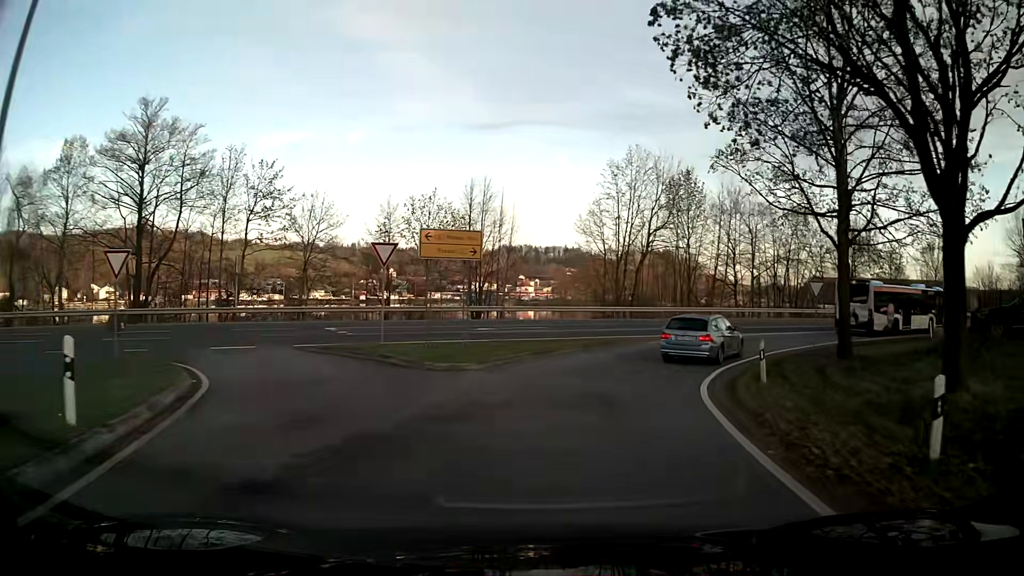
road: unclassified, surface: asphalt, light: Day
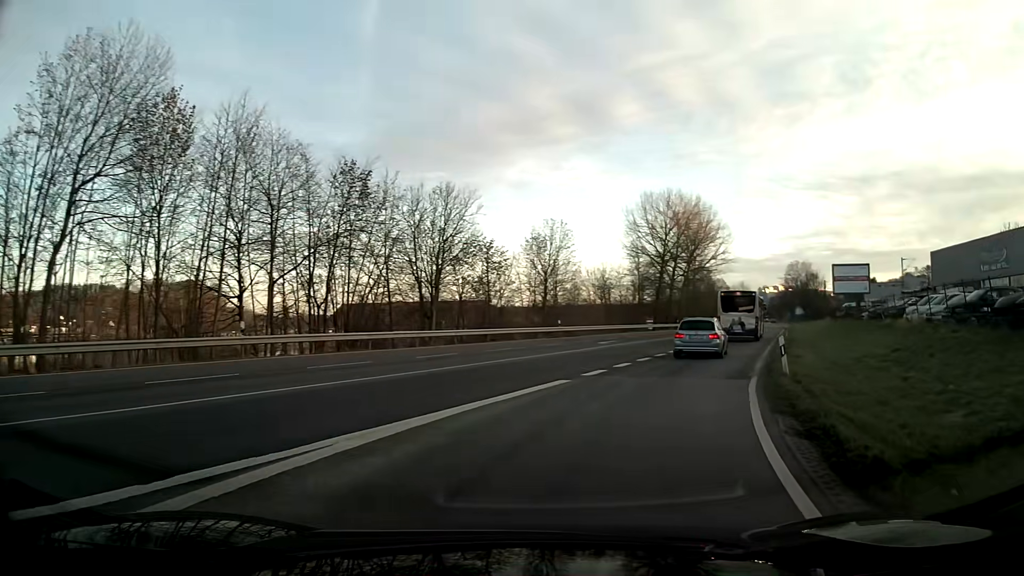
(+9.3, +26.5) m; +42°
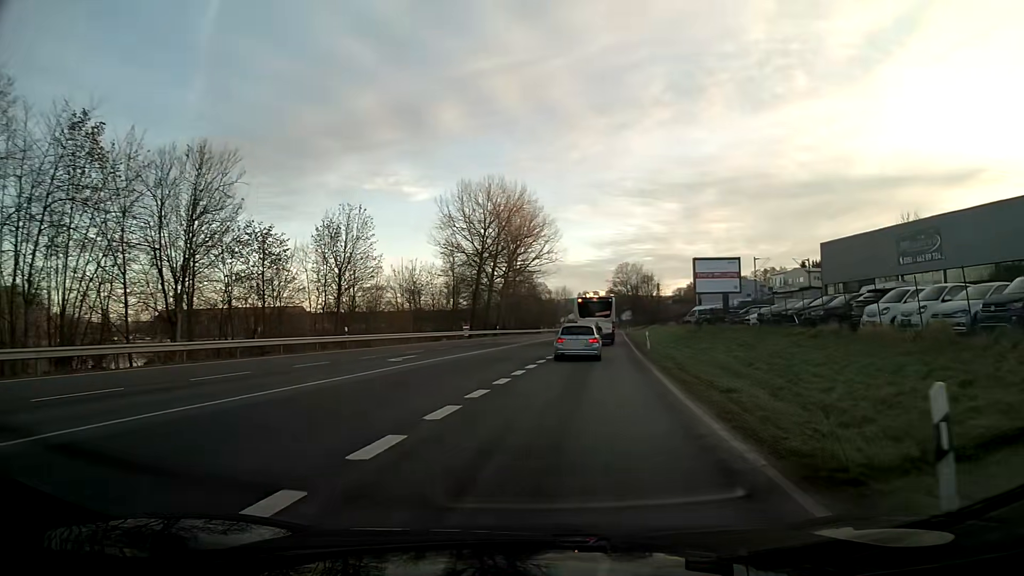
(+1.5, +12.3) m; +13°
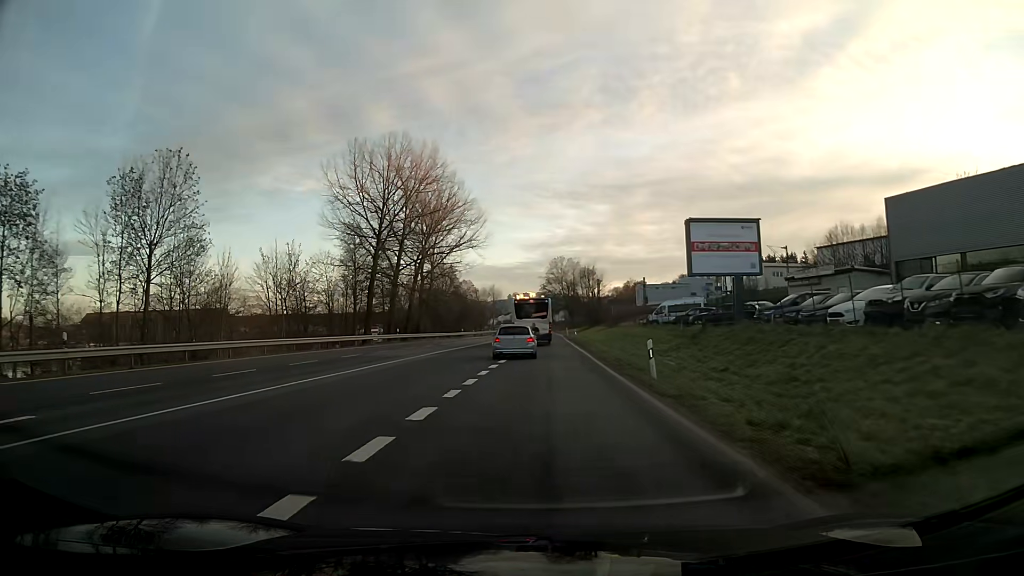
(+0.9, +21.0) m; +4°
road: primary
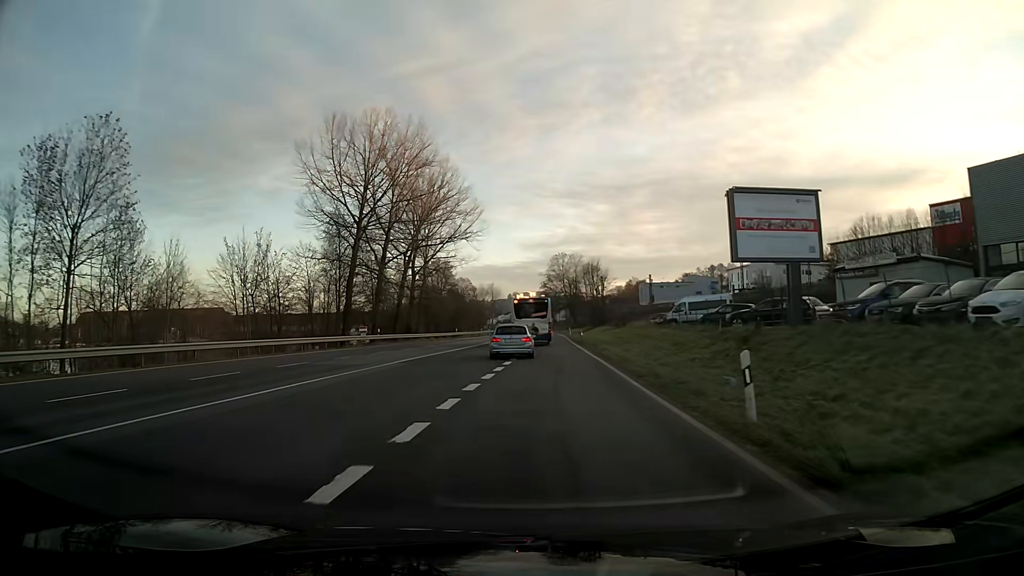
(0.0, +7.9) m; 0°
